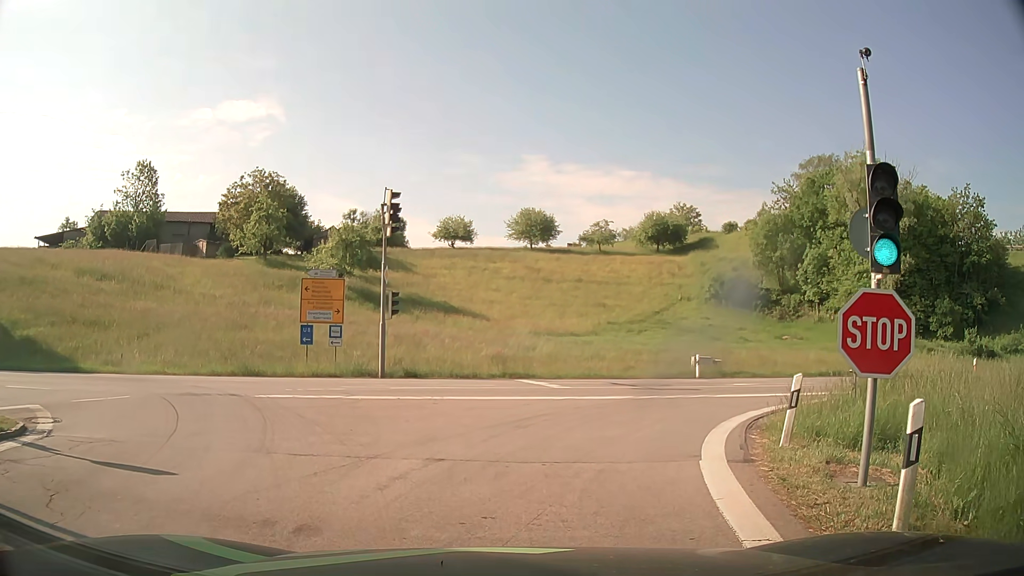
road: motorway_link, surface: asphalt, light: Day
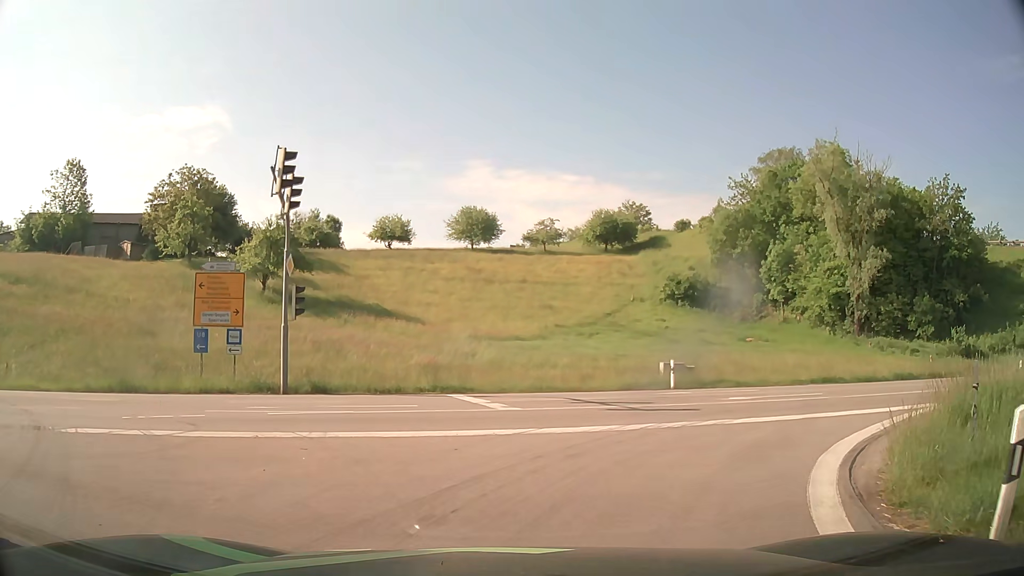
(-0.1, +5.7) m; +2°
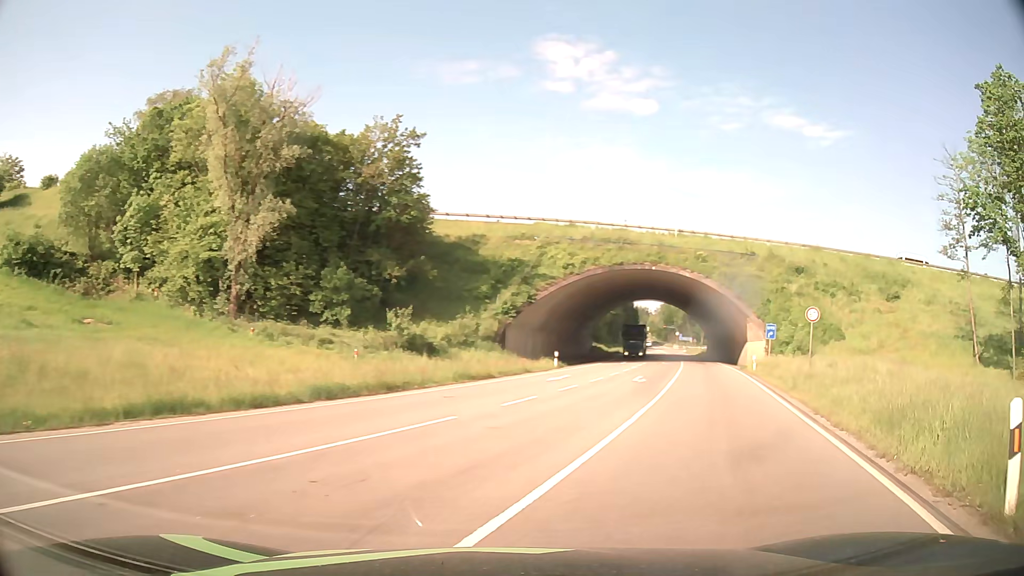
(+6.8, +16.1) m; +51°
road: primary
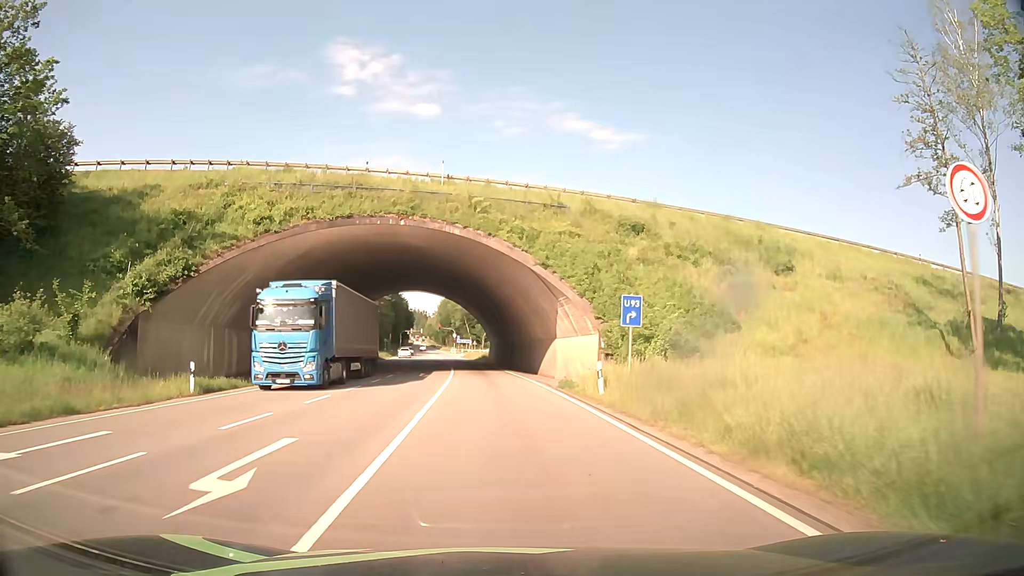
(+6.7, +21.7) m; +21°
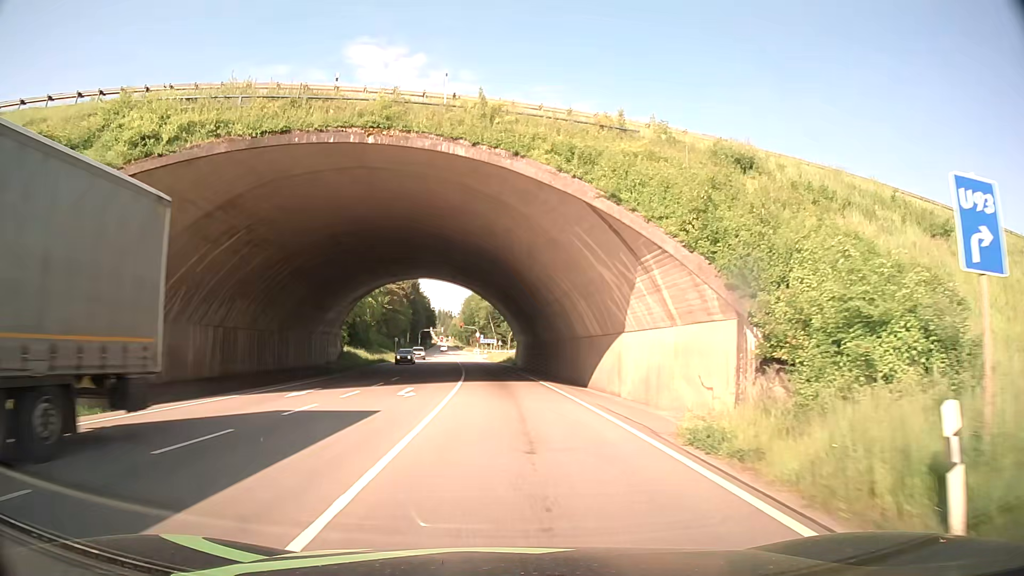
(-0.3, +15.1) m; -2°
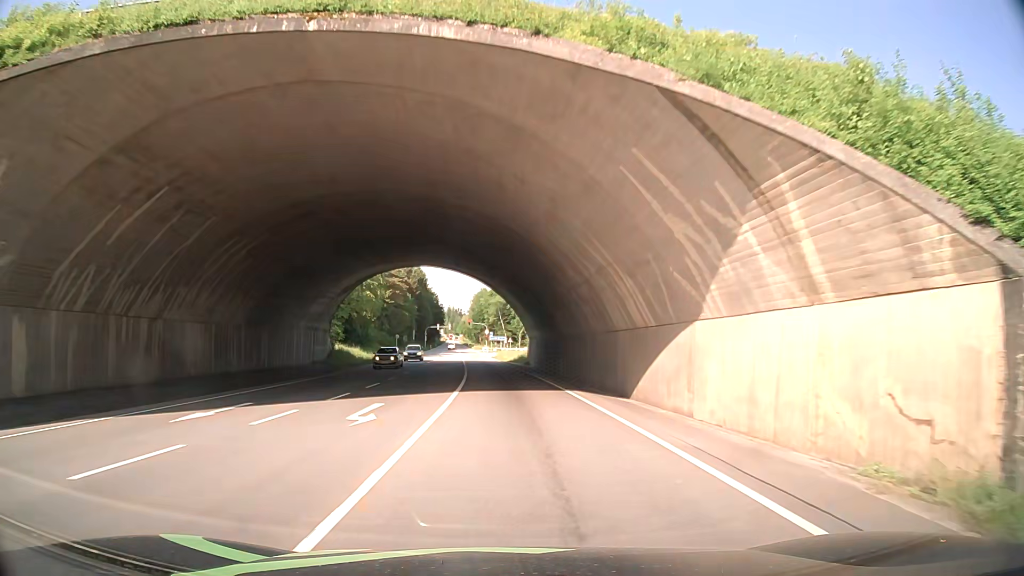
(-0.1, +8.4) m; -1°
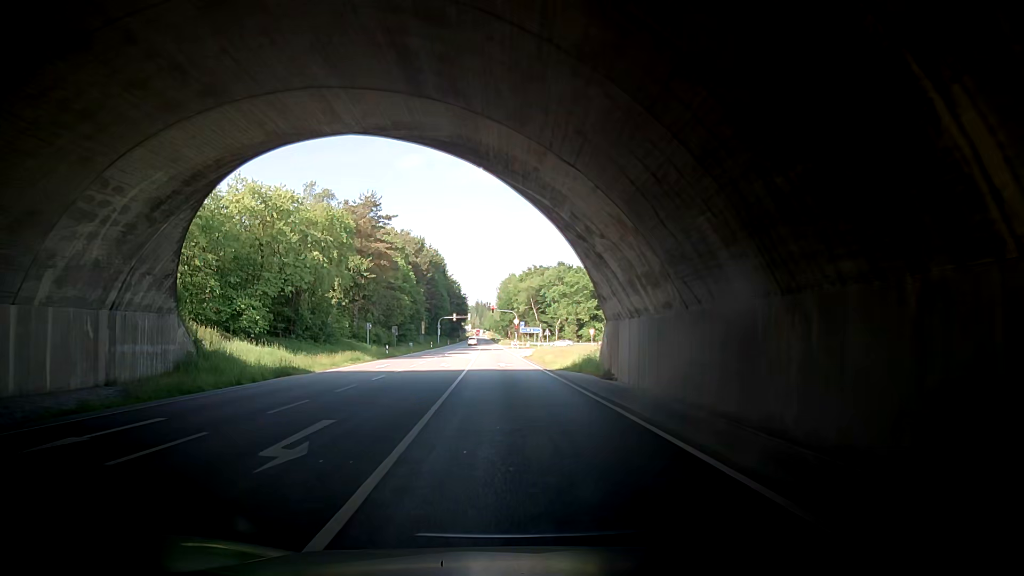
(-1.8, +35.4) m; 0°
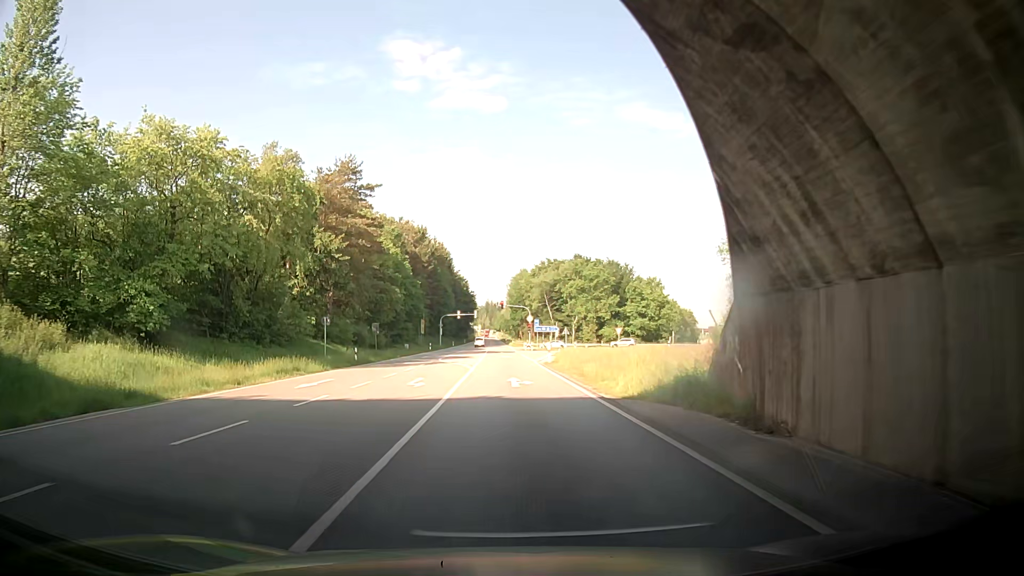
(-0.8, +16.1) m; -4°
(0, +10) (0, +20) (-1, +30) (-1, +40) (-1, +50) (-1, +60) (-1, +70) (-1, +80) (-1, +90) (-2, +100) m
